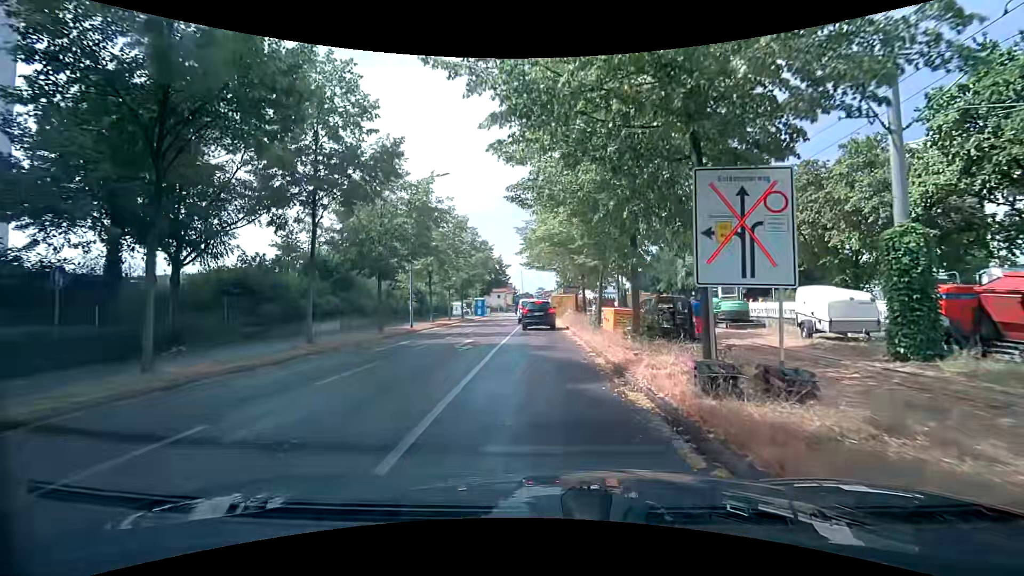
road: residential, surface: asphalt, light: Day
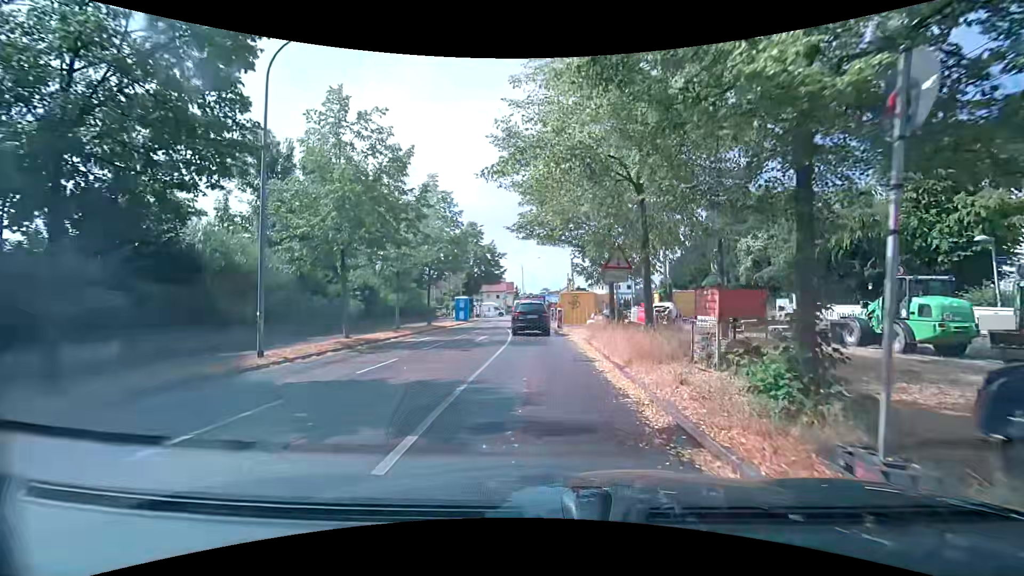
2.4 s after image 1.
(0.0, +16.3) m; +2°
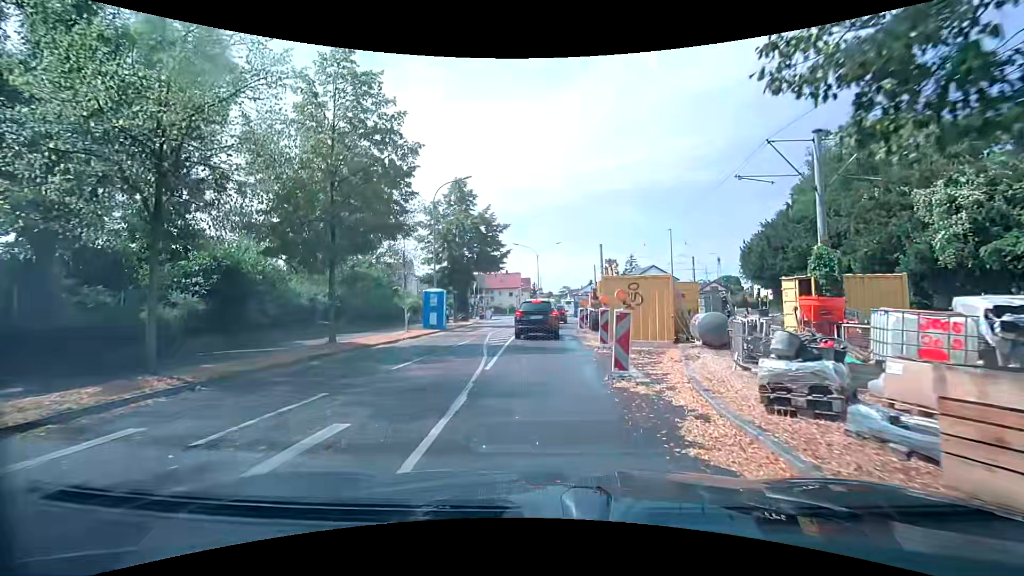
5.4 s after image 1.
(-0.7, +17.6) m; -4°
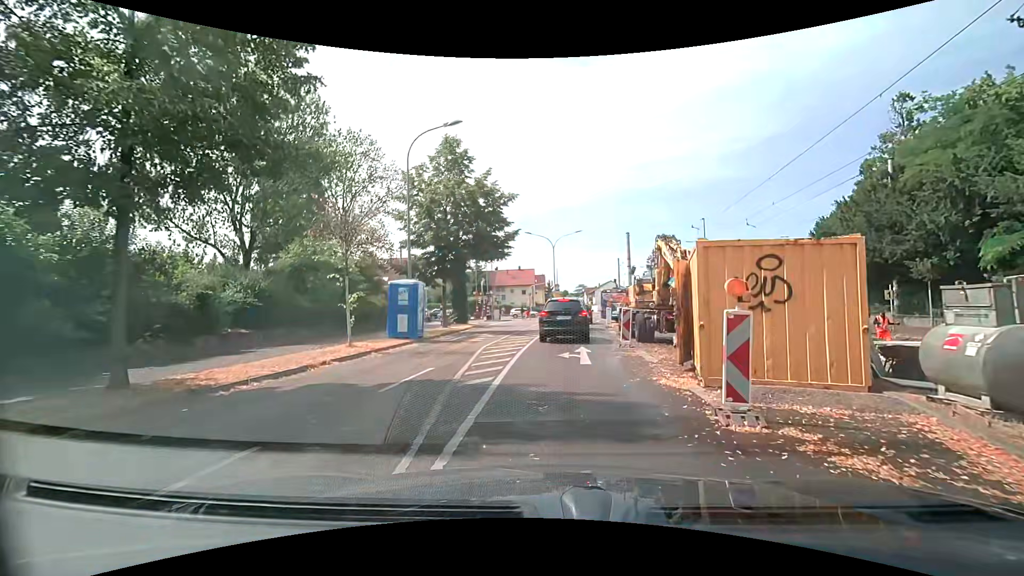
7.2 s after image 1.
(-0.2, +8.9) m; -2°
